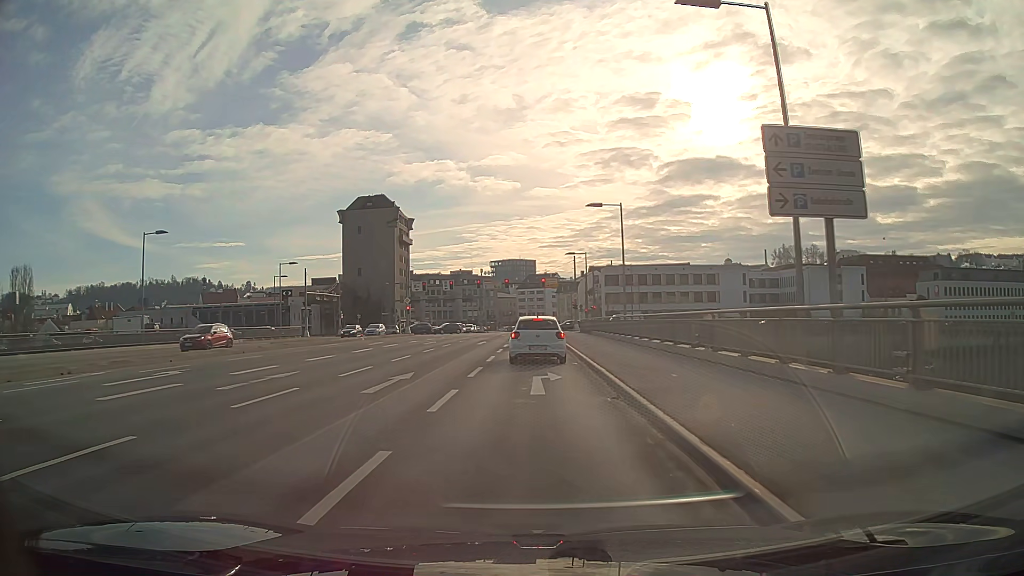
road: primary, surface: asphalt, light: Day
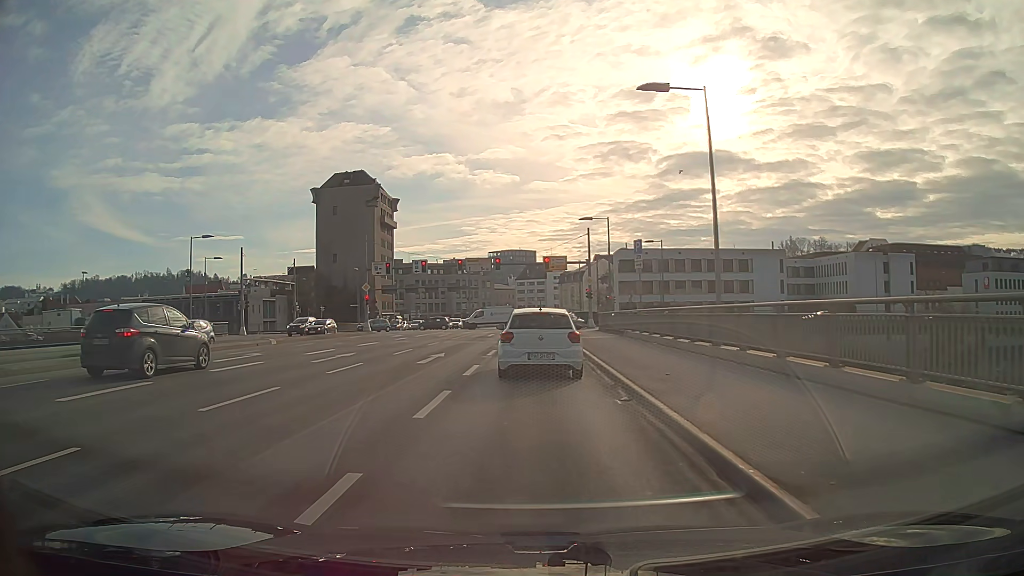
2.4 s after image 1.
(0.0, +18.9) m; 0°
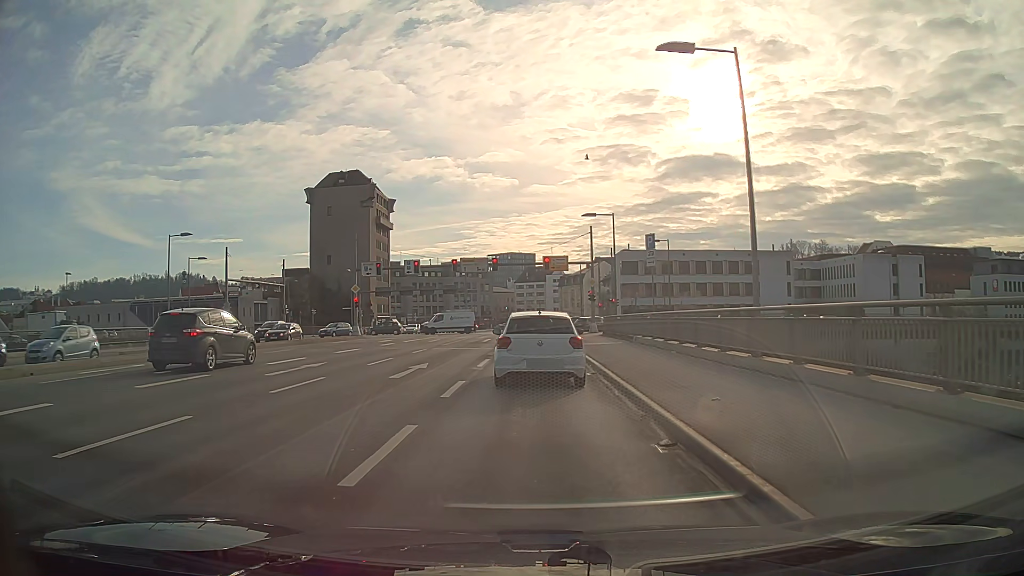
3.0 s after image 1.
(0.0, +3.3) m; 0°
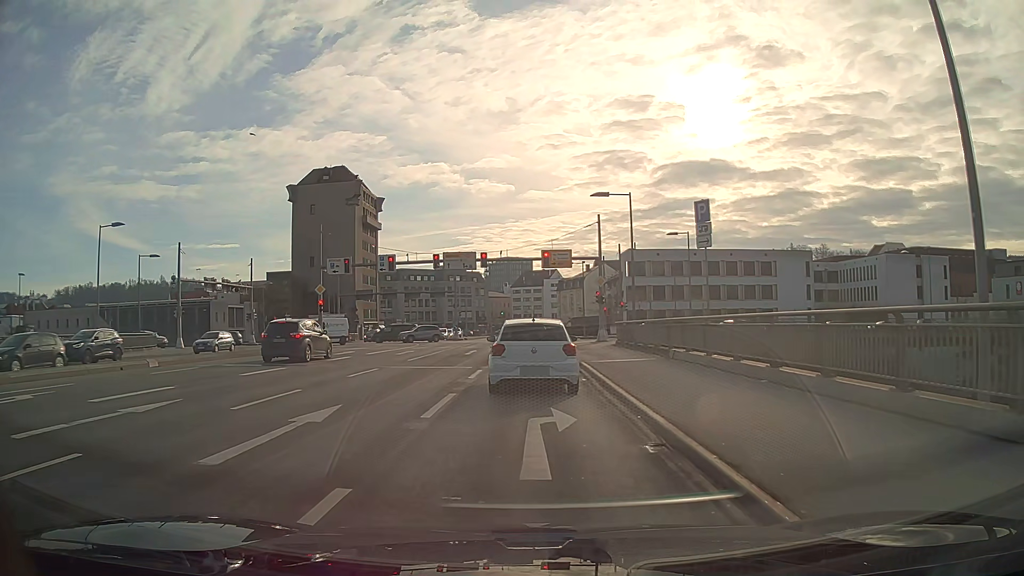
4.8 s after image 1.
(0.0, +8.7) m; 0°
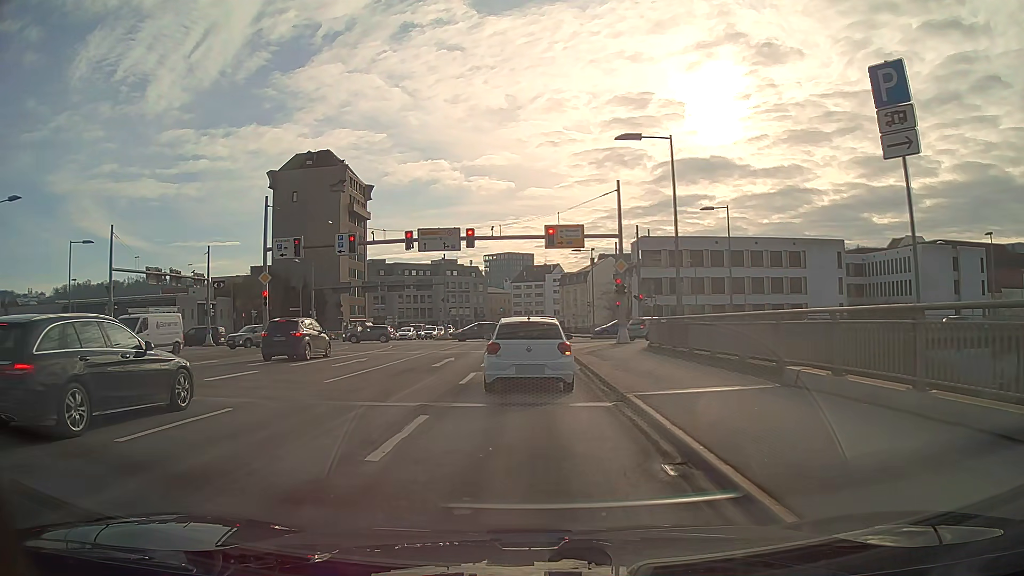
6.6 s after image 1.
(0.0, +10.3) m; 0°
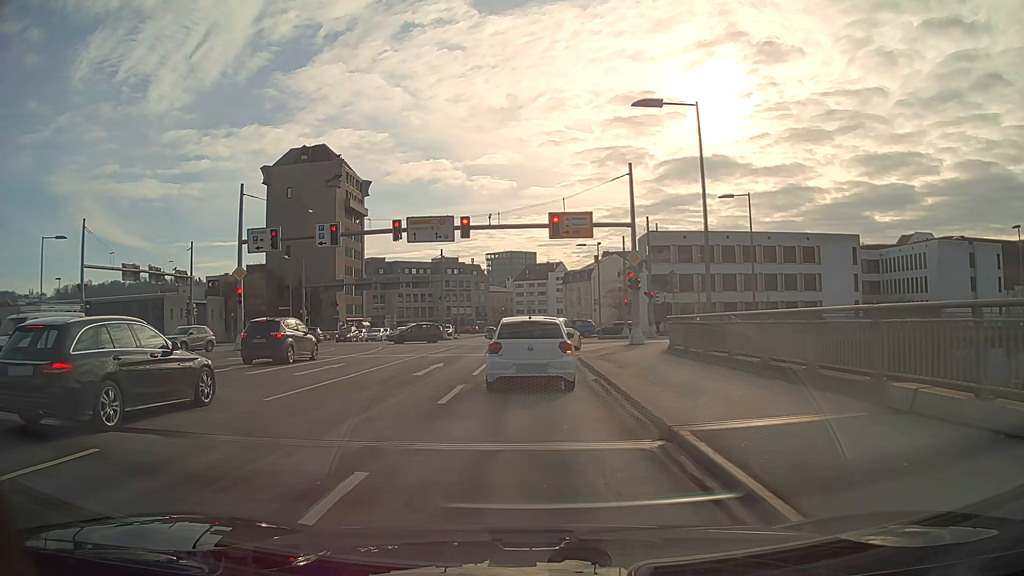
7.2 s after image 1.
(0.0, +3.7) m; 0°
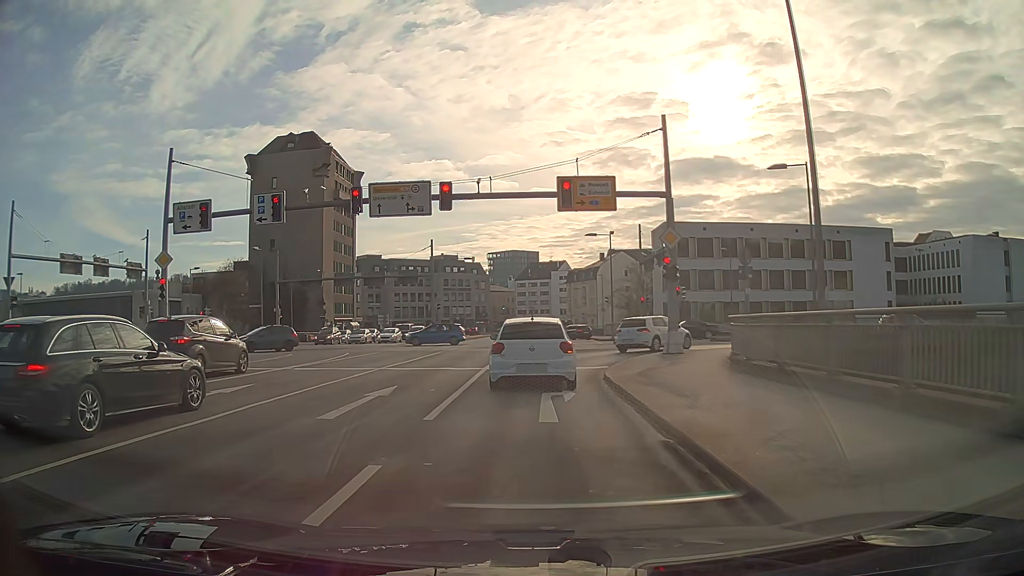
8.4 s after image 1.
(0.0, +7.9) m; 0°
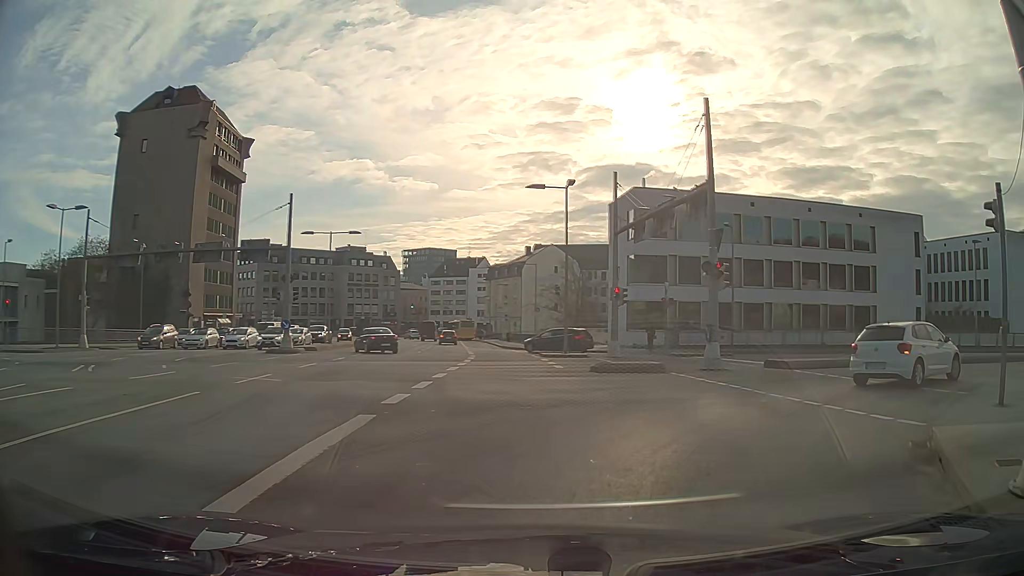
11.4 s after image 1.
(+0.8, +19.9) m; +13°
(+3, +9) (+11, +16) (+20, +19) (+30, +21) (+40, +23) (+49, +26) (+59, +28) (+69, +31) (+78, +33) (+88, +36) m
